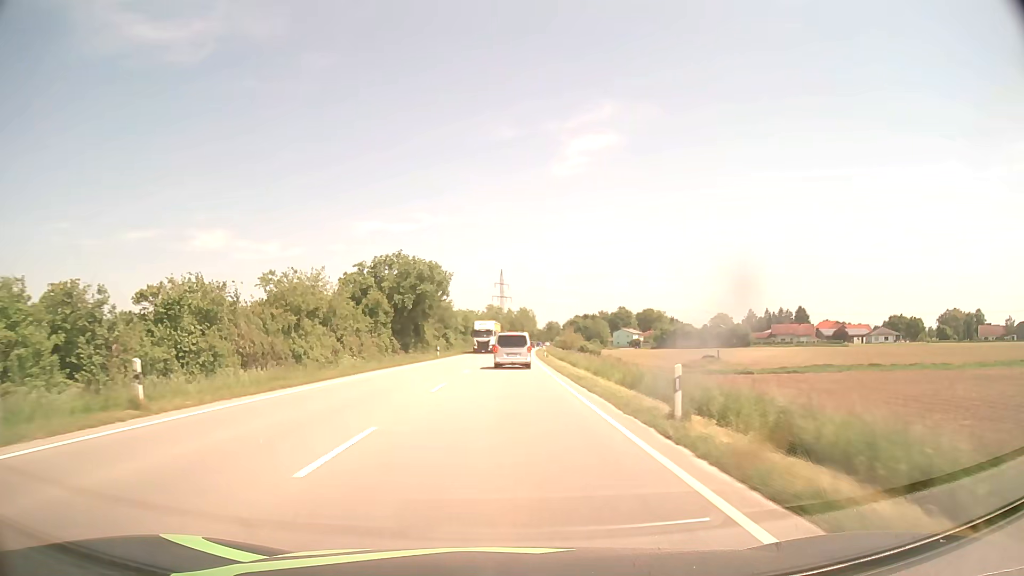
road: primary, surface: asphalt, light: Day
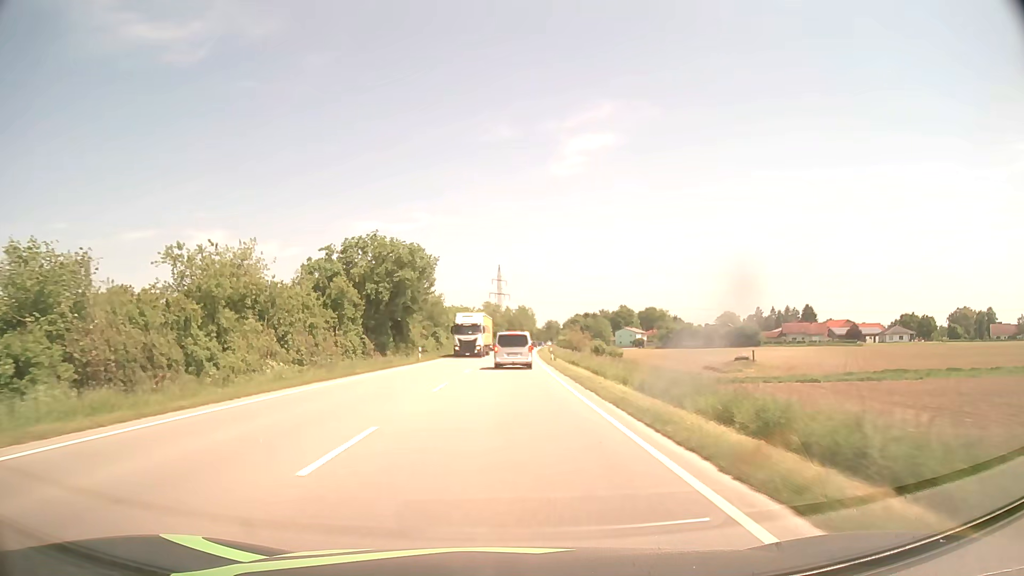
(0.0, +11.8) m; 0°
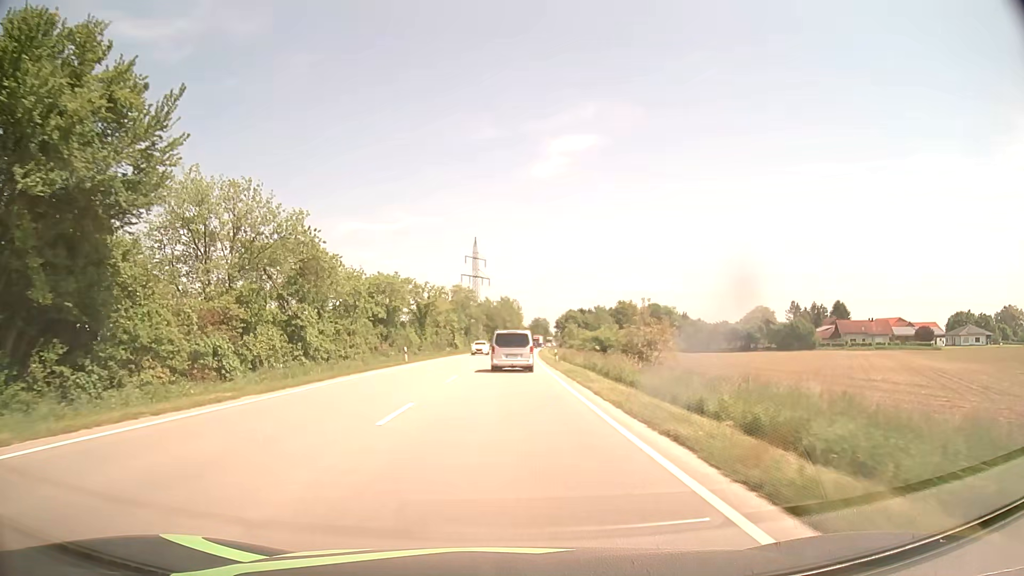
(+0.7, +54.5) m; +2°
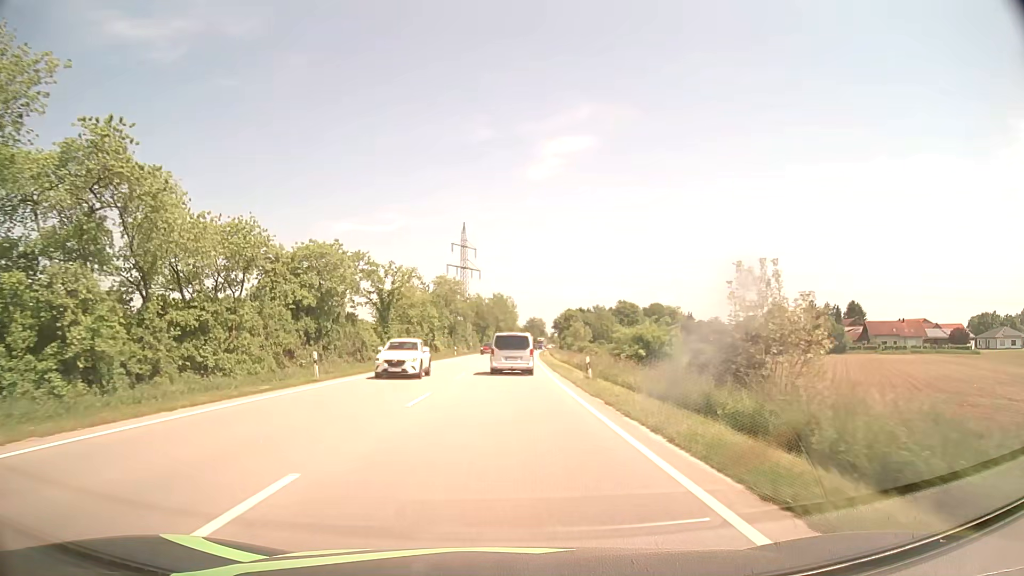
(+0.1, +20.1) m; +1°
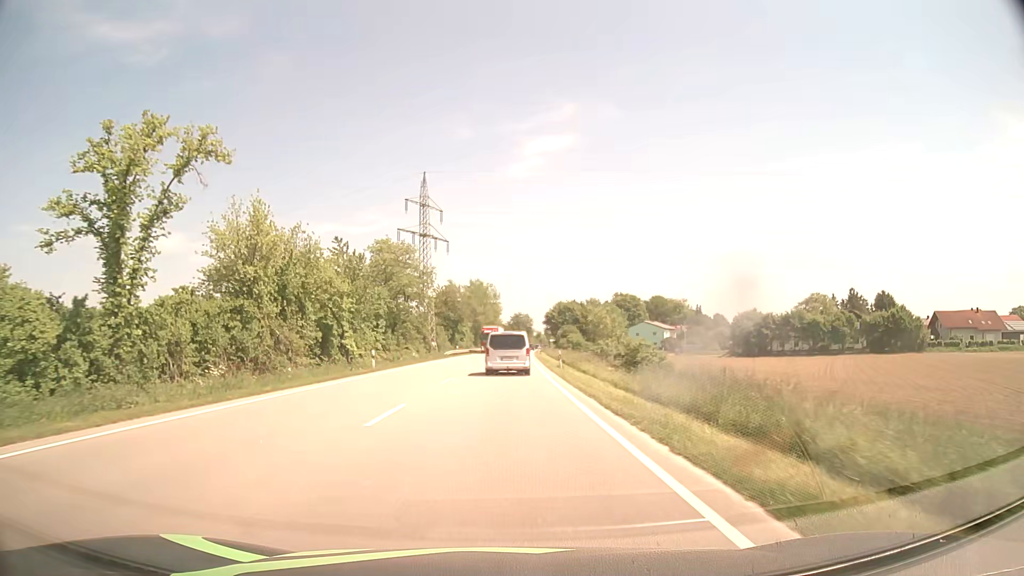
(+0.5, +38.9) m; +2°
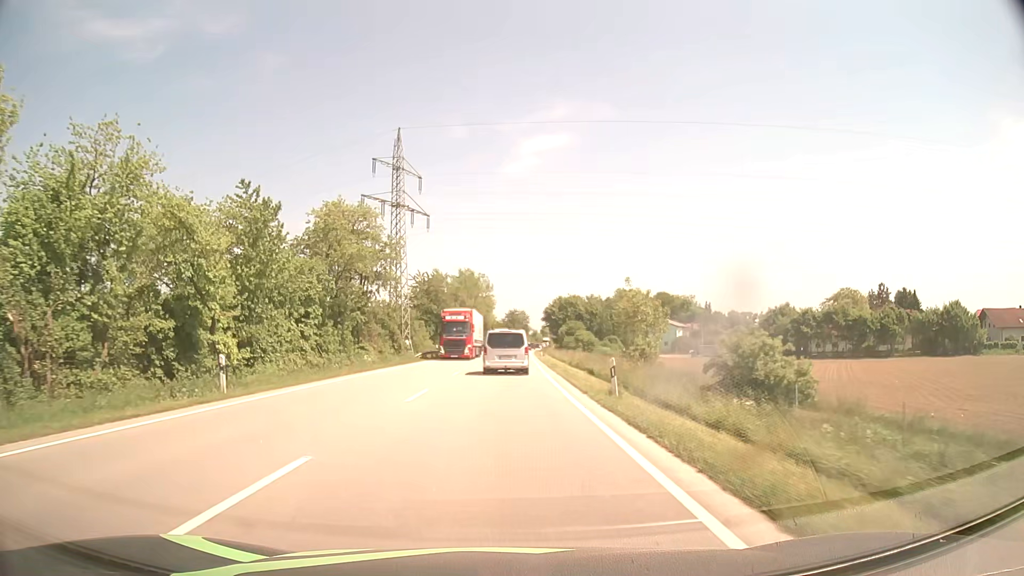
(+0.1, +18.9) m; +1°
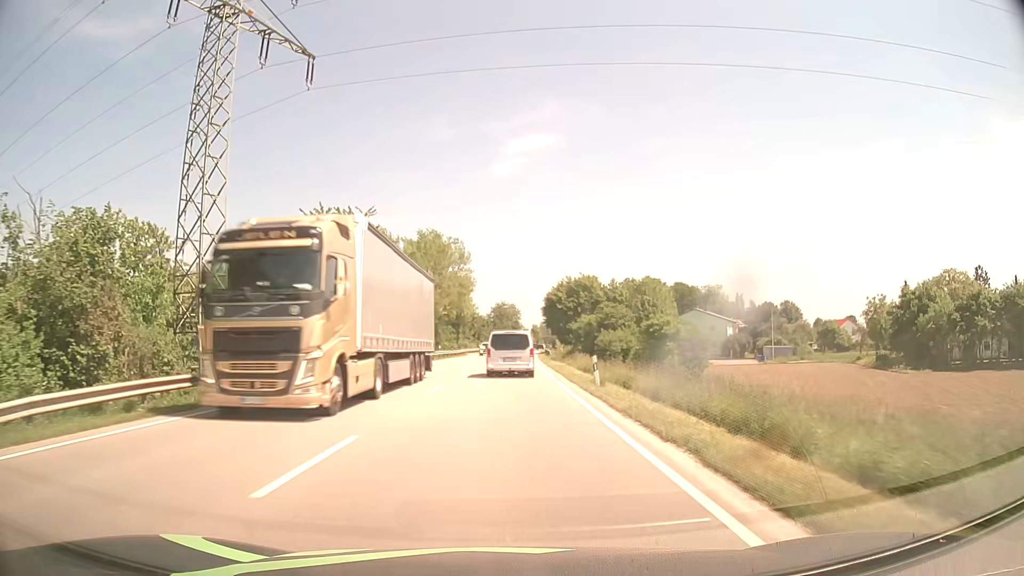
(+0.2, +45.6) m; +1°
(0, +10) (0, +20) (0, +30) (0, +40) (+1, +50) (+1, +60) (+1, +70) (+2, +80) (+2, +90) (+3, +100) m
